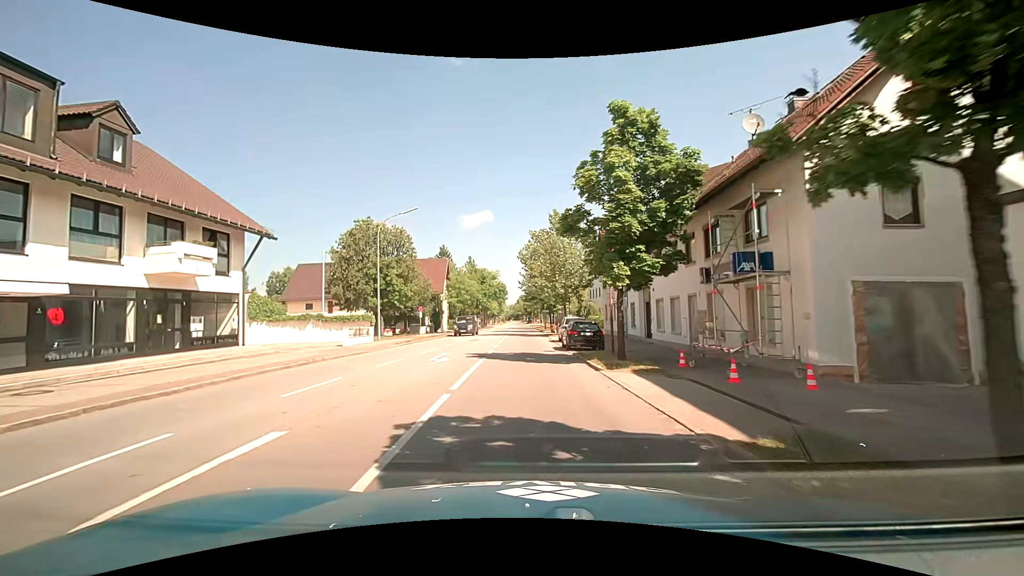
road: secondary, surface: asphalt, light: Day
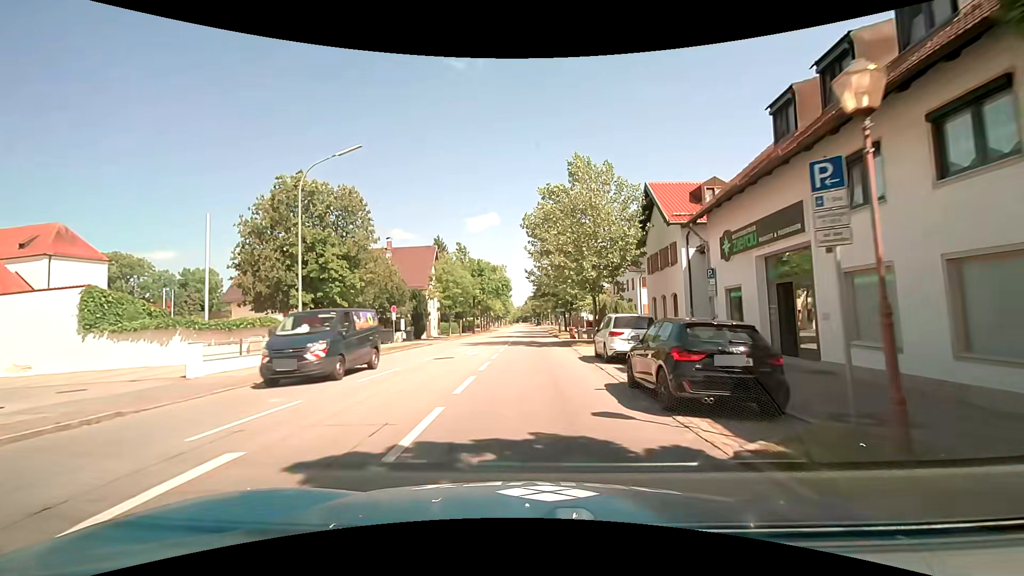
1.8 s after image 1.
(-0.4, +15.6) m; -2°
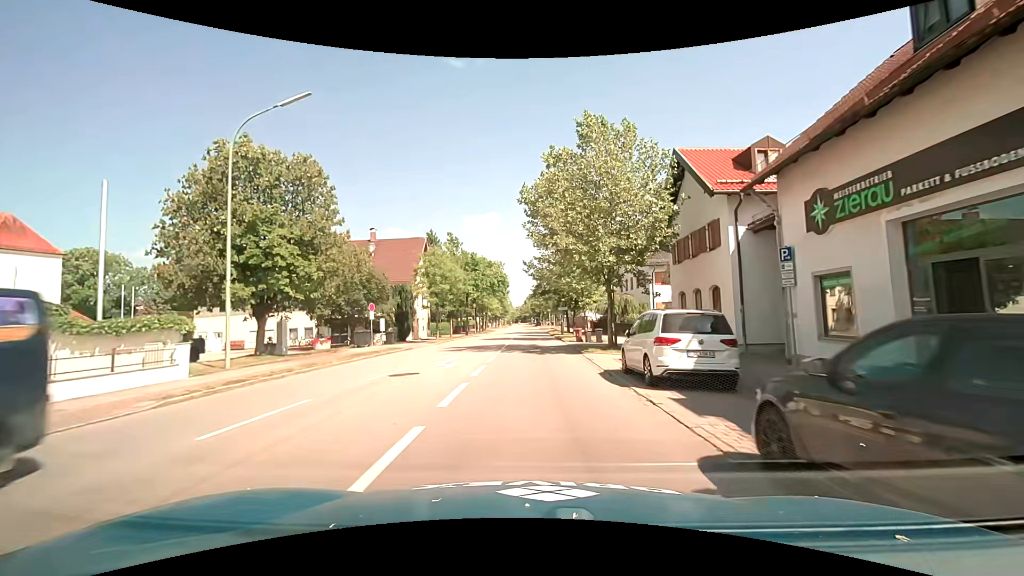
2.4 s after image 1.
(+0.1, +6.1) m; 0°
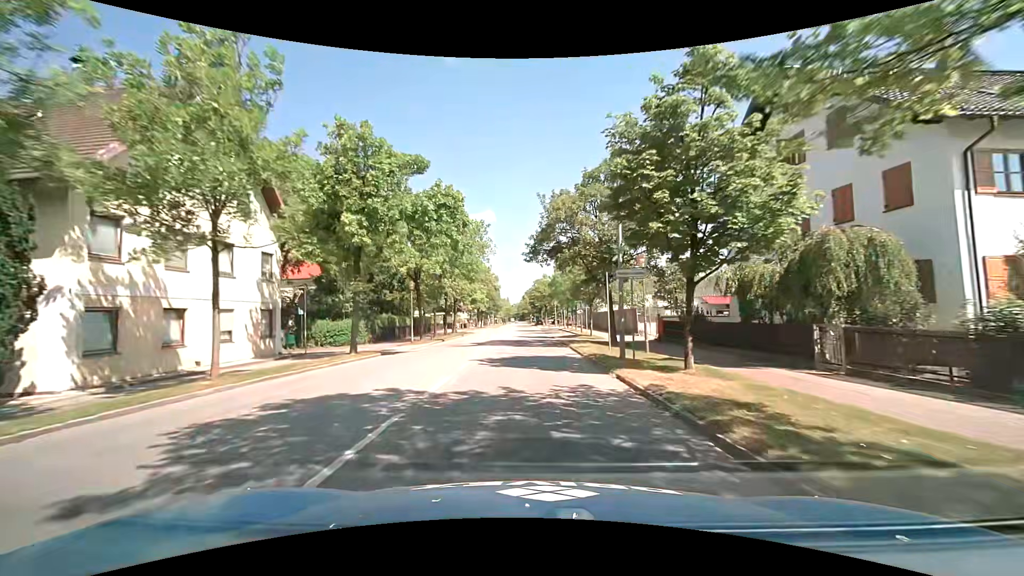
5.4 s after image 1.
(+0.5, +36.1) m; 0°
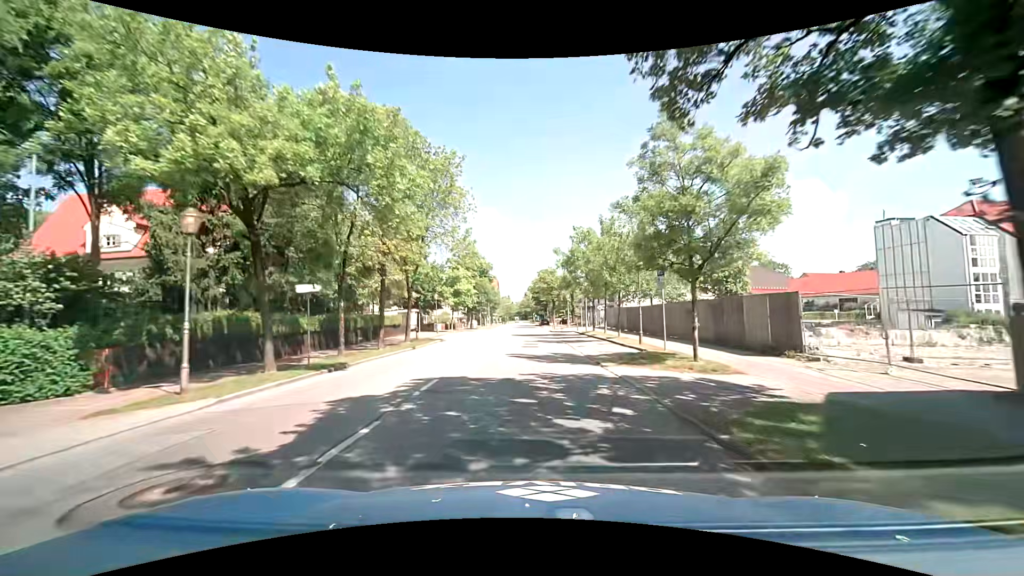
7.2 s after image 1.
(-0.2, +22.6) m; -1°
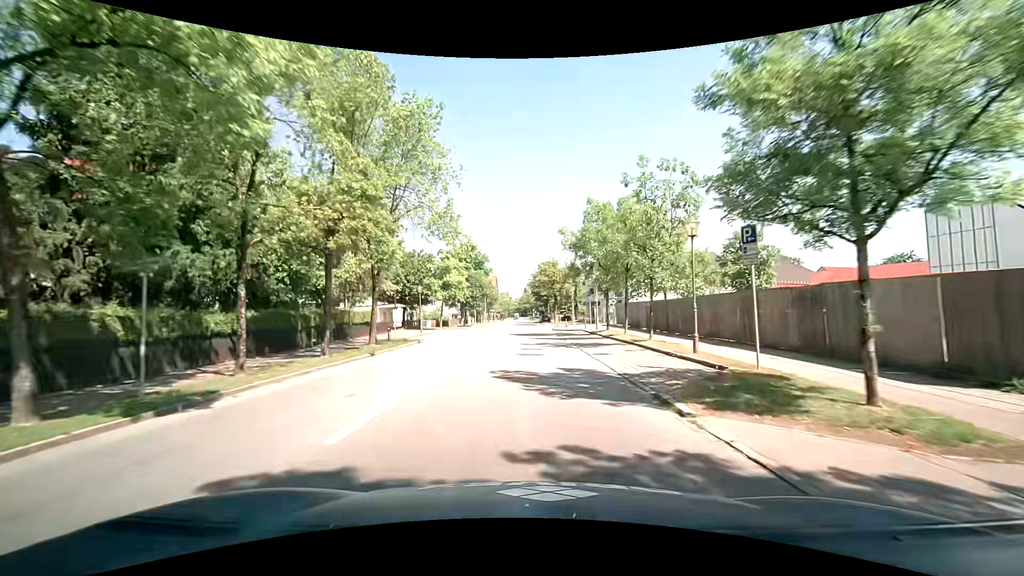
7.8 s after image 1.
(0.0, +7.4) m; +1°
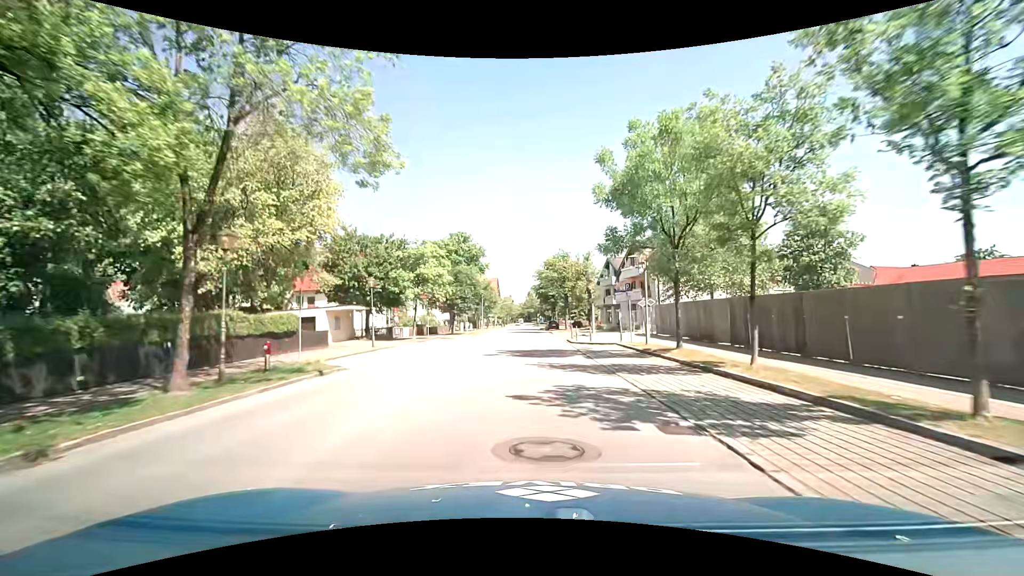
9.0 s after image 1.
(-0.2, +14.6) m; -2°
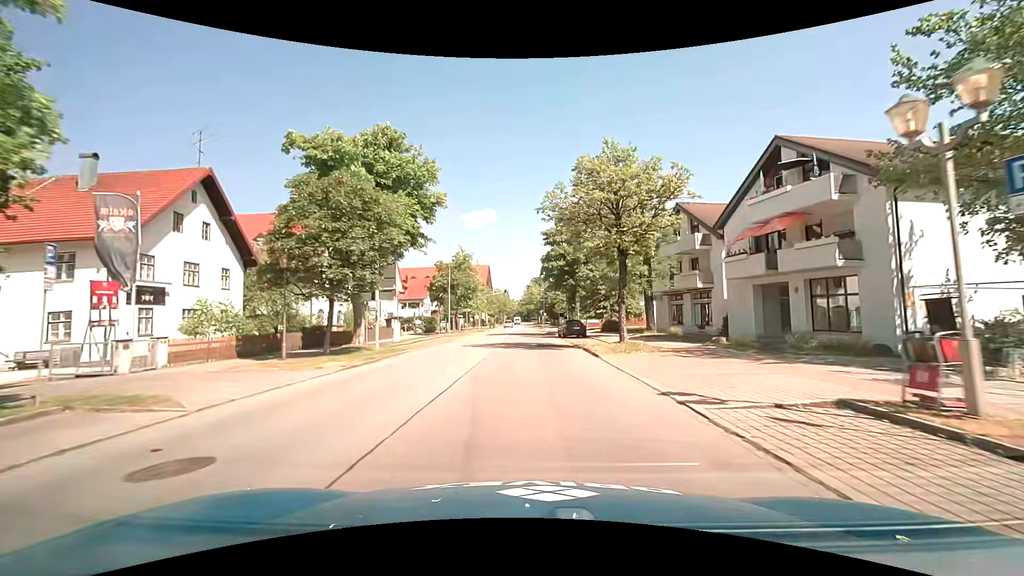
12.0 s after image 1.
(+0.1, +36.0) m; +1°
(0, +10) (0, +20) (0, +30) (-1, +40) (-1, +50) (-1, +60) (-1, +70) (-1, +80) (-1, +90) (-2, +100) m
